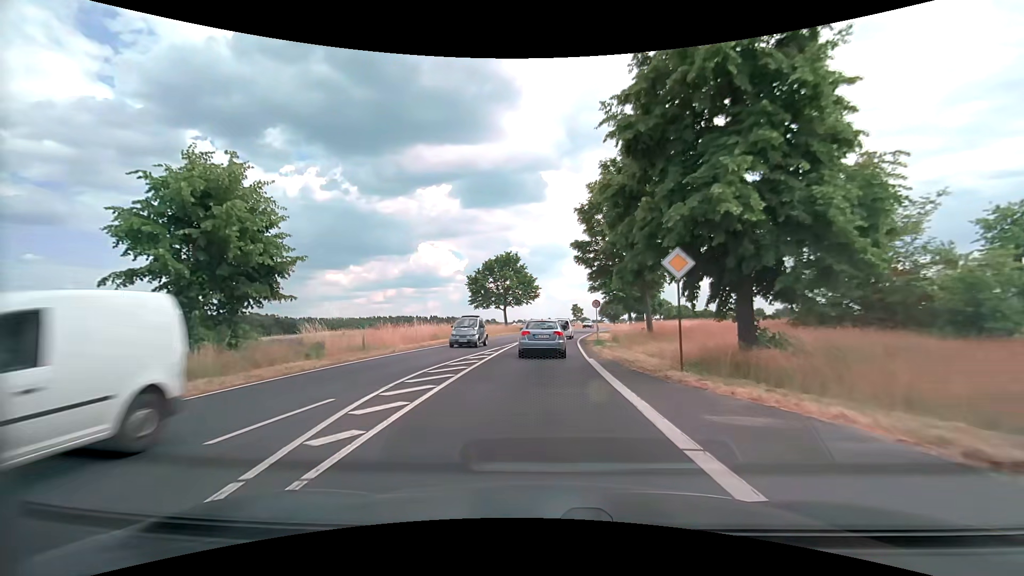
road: secondary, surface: asphalt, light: Day
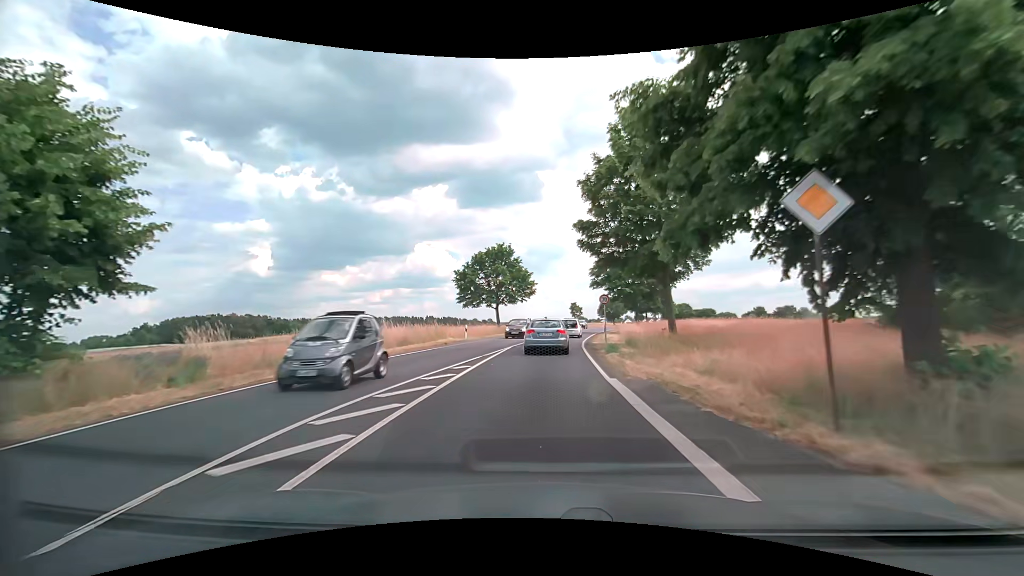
(0.0, +6.5) m; 0°
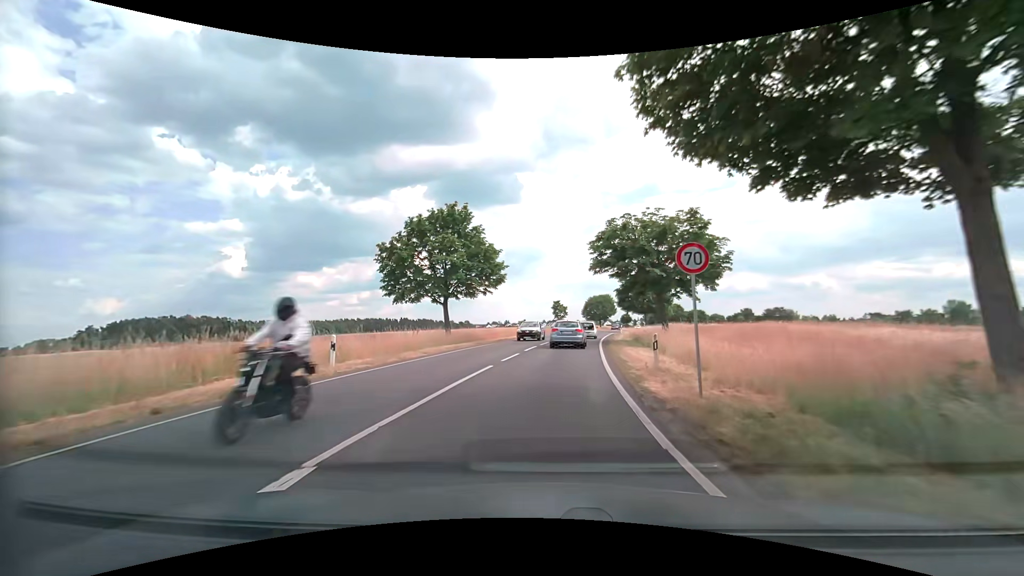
(+0.3, +19.9) m; +3°
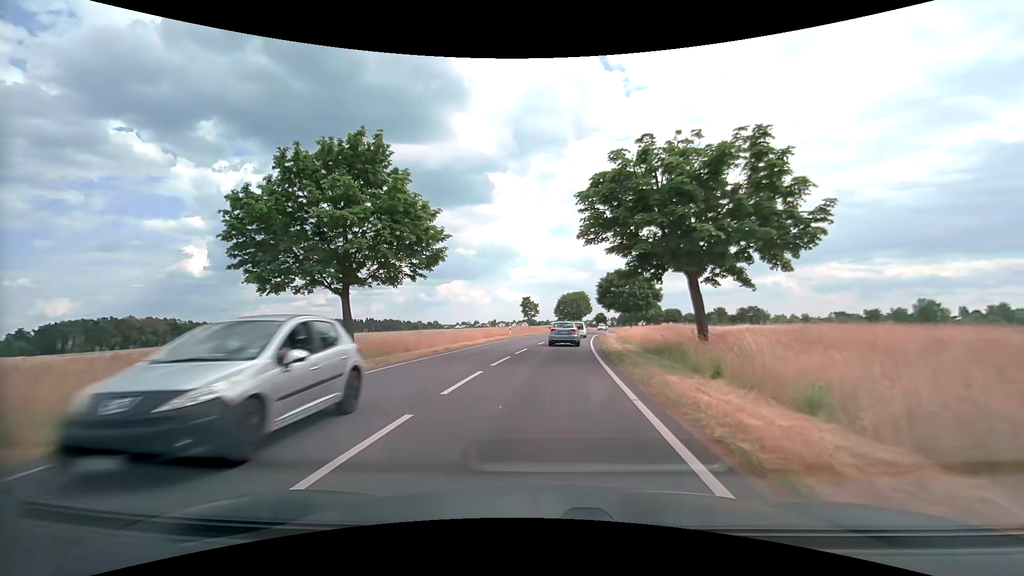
(+0.4, +13.7) m; +3°
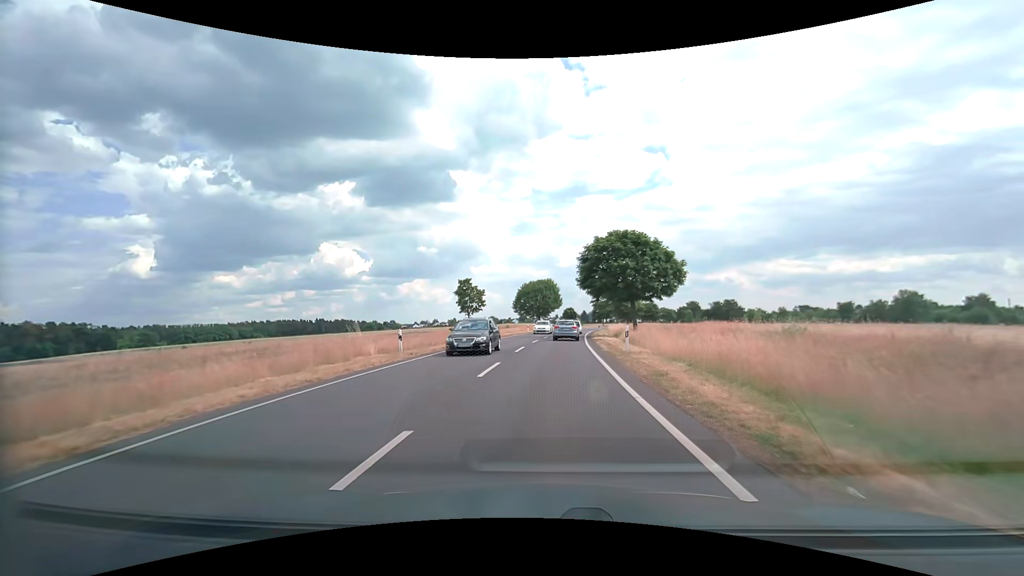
(+1.3, +29.0) m; +4°
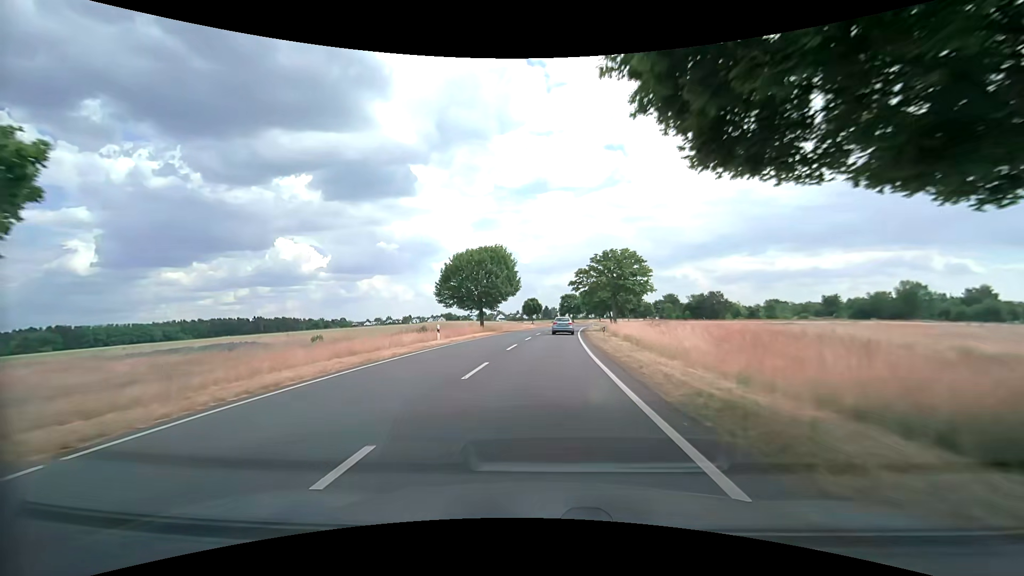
(+1.9, +39.3) m; +5°
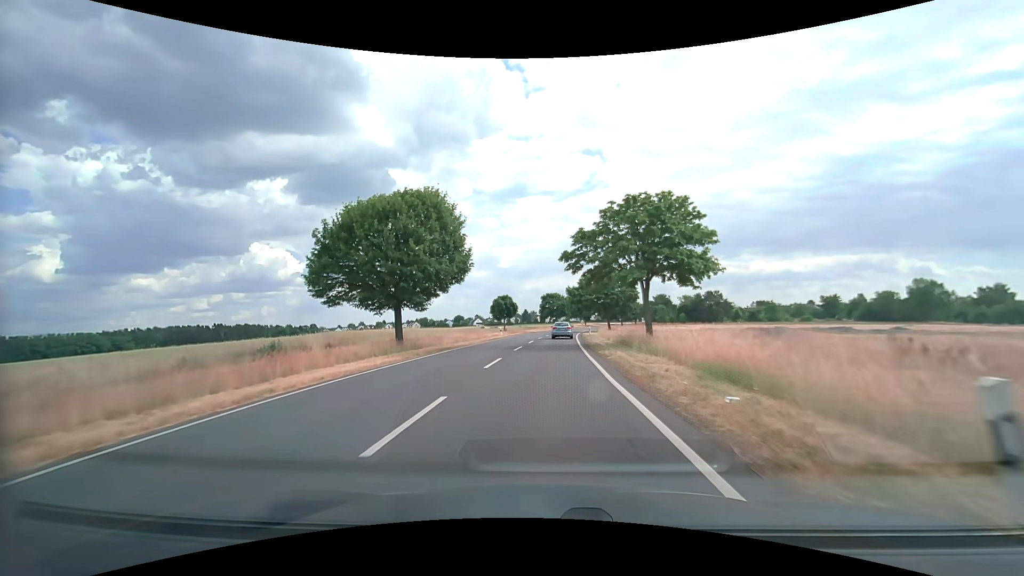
(+0.6, +25.3) m; +3°
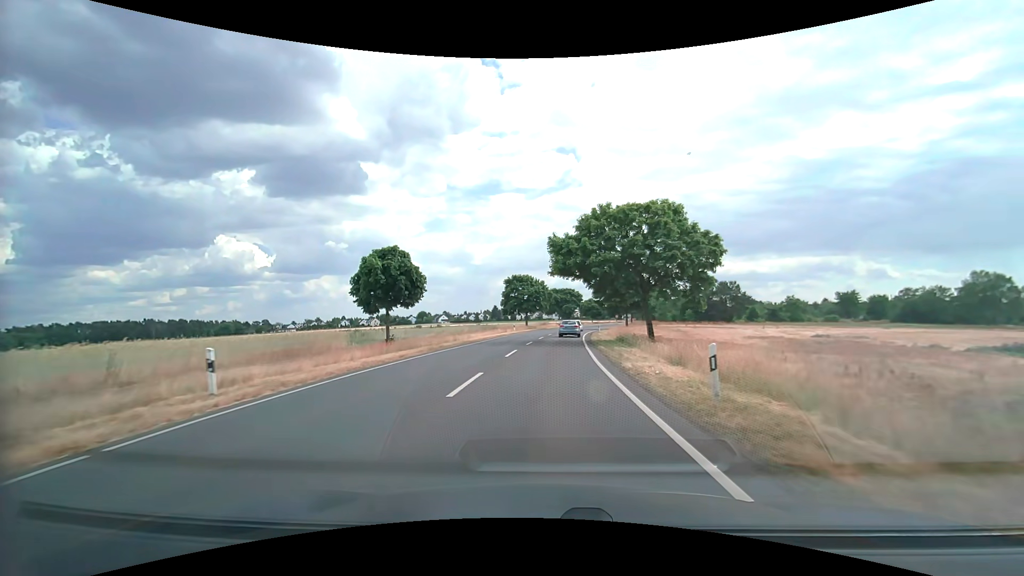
(+1.2, +44.3) m; +3°
(0, +10) (0, +20) (+1, +30) (+1, +40) (+2, +50) (+3, +60) (+5, +70) (+6, +80) (+8, +90) (+10, +99) m
